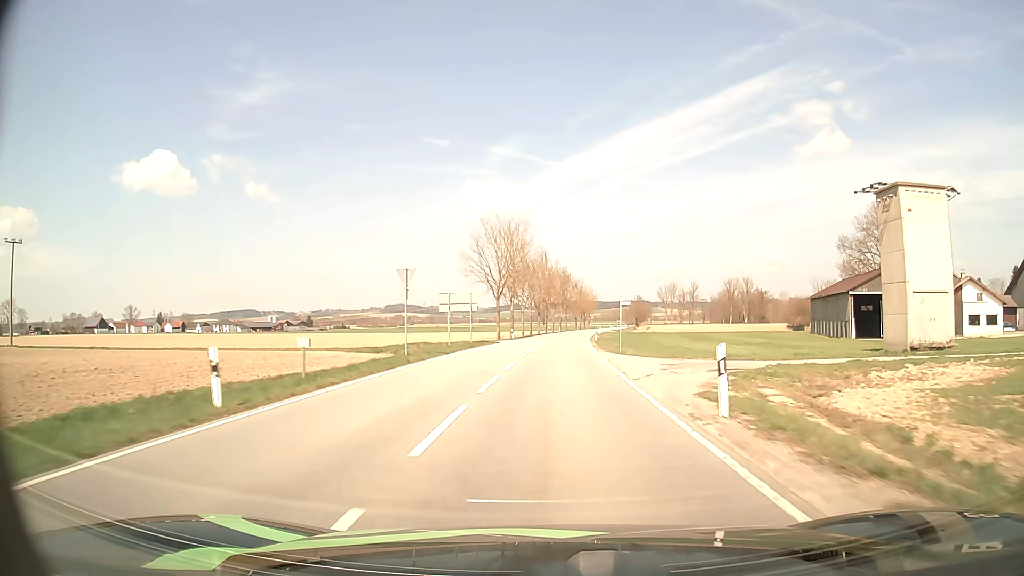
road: tertiary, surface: asphalt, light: Day
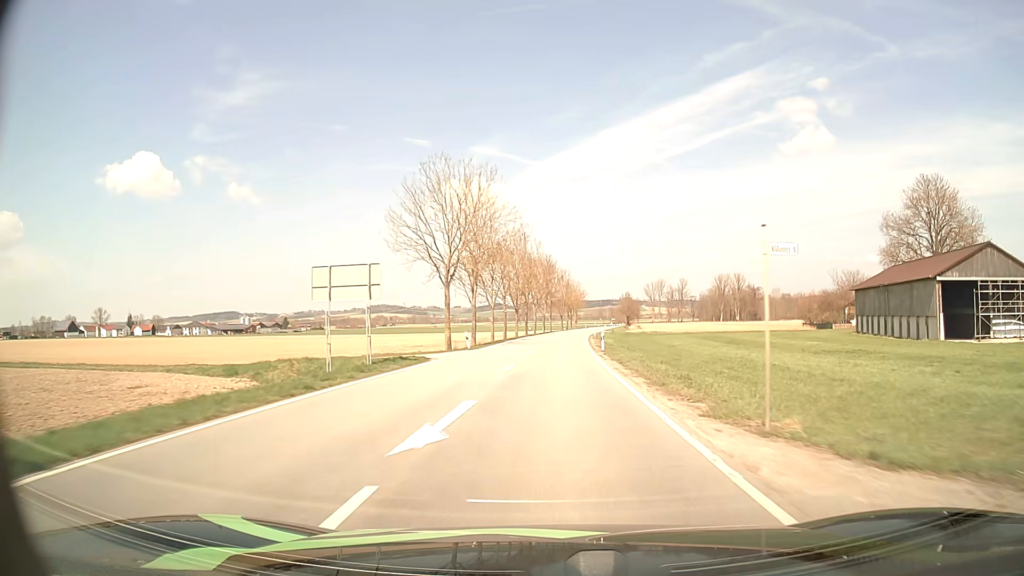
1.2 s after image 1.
(+0.4, +24.0) m; +1°
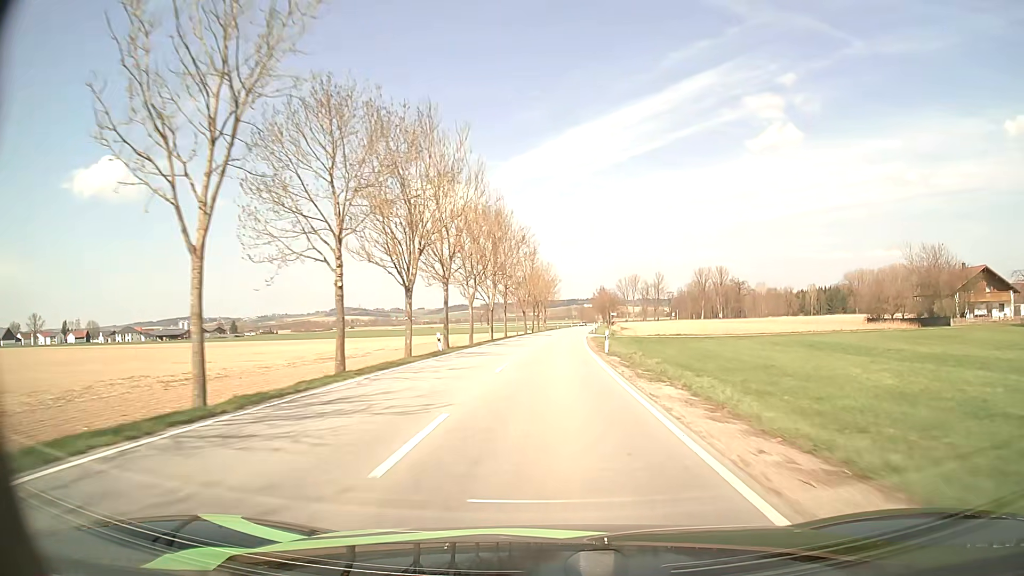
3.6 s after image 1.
(+1.2, +50.4) m; +3°
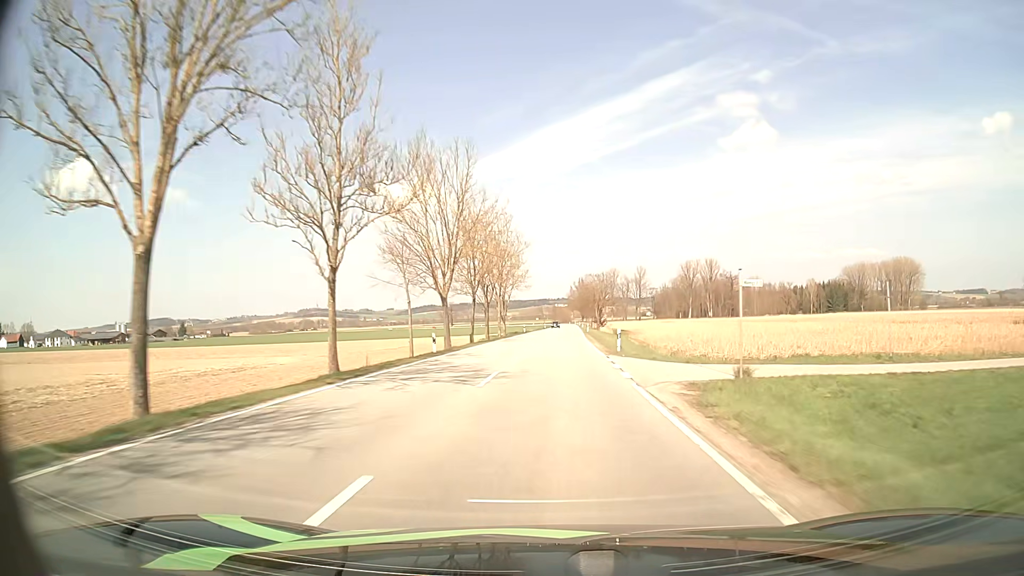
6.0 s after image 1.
(+1.2, +53.0) m; +2°
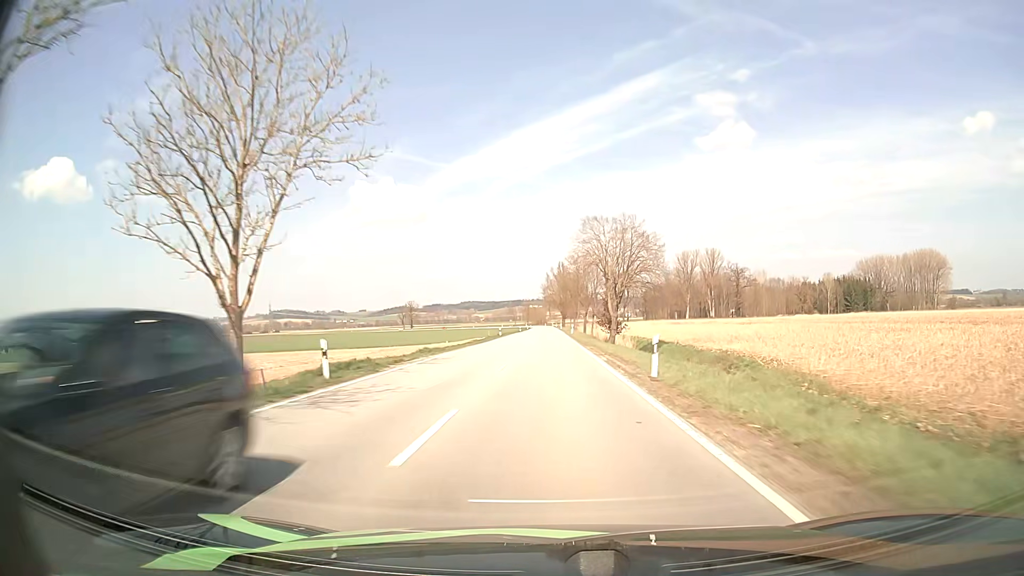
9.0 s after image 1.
(+1.8, +68.5) m; +2°
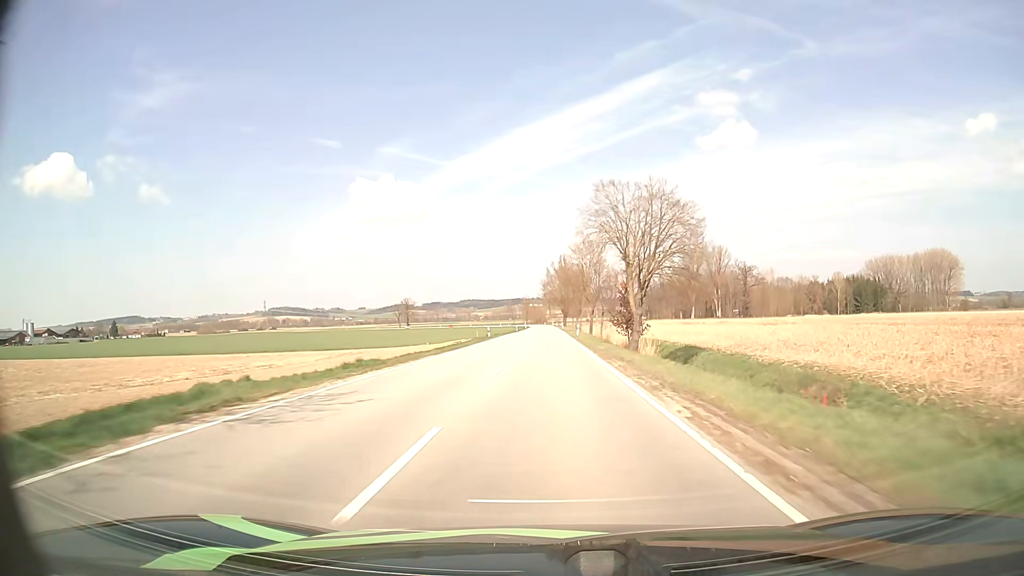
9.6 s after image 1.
(0.0, +14.0) m; 0°
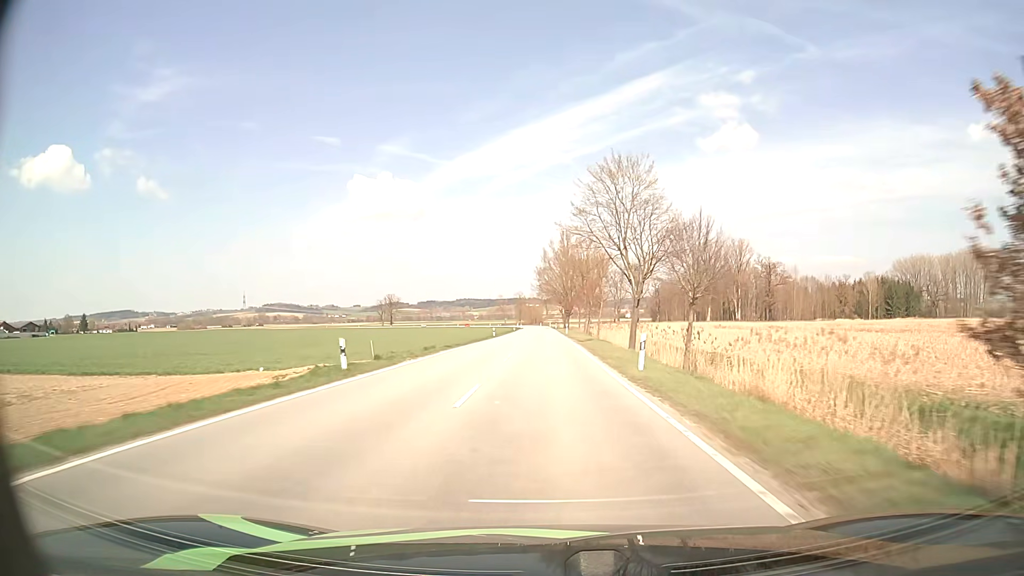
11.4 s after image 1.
(+0.1, +42.6) m; 0°
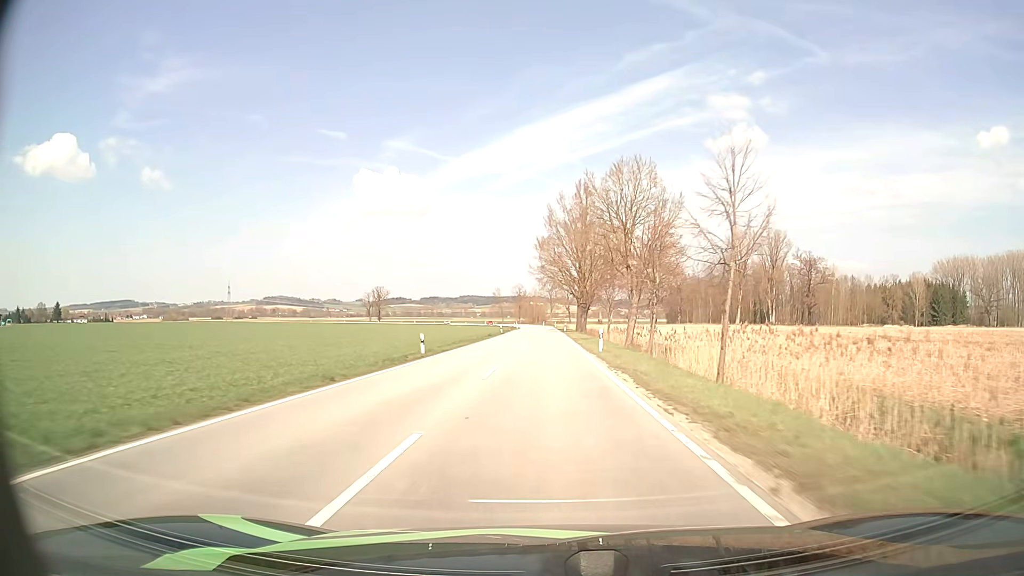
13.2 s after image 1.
(-0.2, +43.2) m; -1°
(0, +10) (0, +20) (0, +30) (0, +40) (0, +50) (0, +60) (0, +70) (0, +80) (0, +90) (0, +100) m
